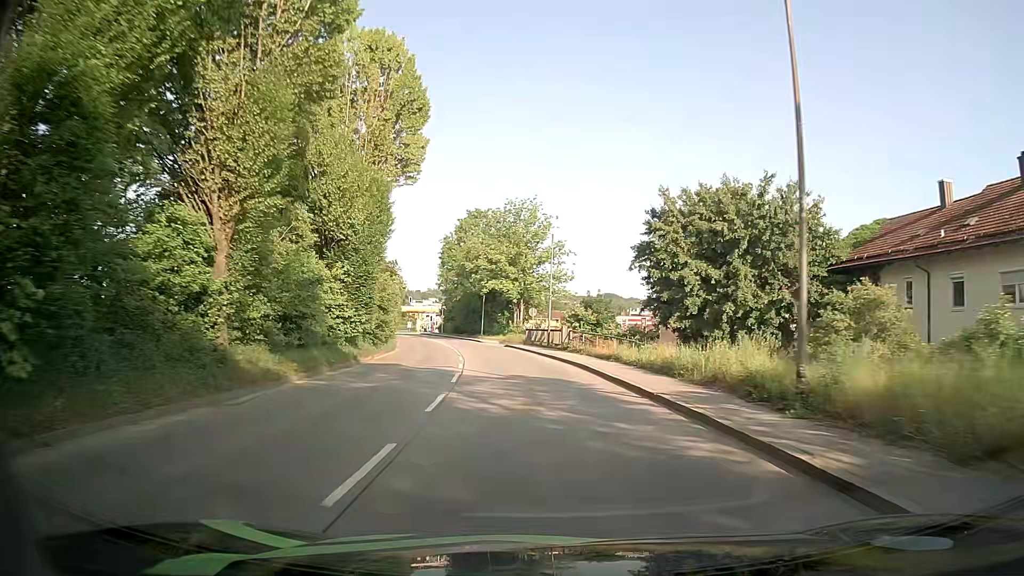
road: tertiary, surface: asphalt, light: Day
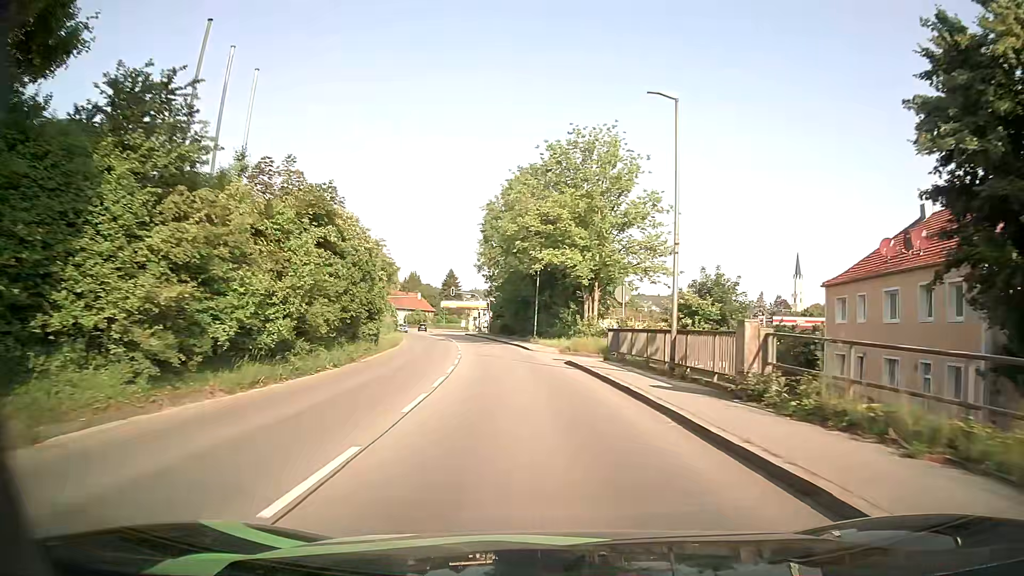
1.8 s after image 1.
(-1.0, +24.7) m; -5°
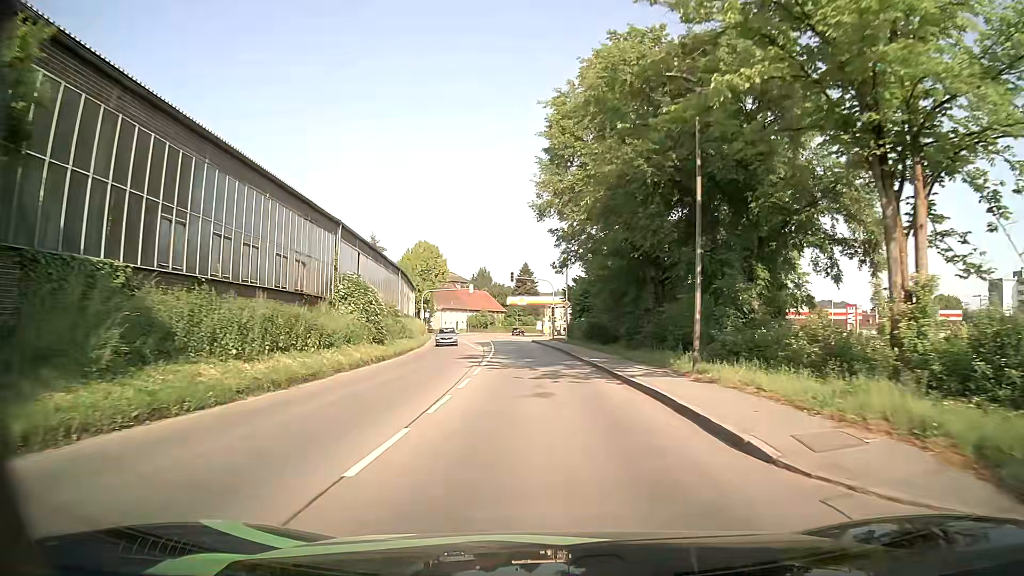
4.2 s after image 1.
(-2.5, +31.6) m; -7°
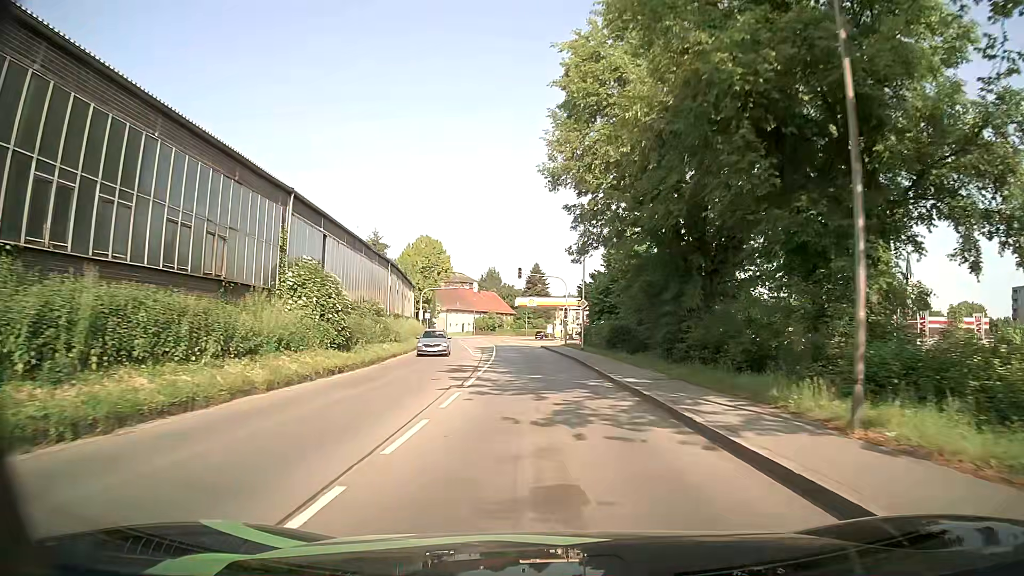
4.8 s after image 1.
(-0.2, +7.7) m; -1°
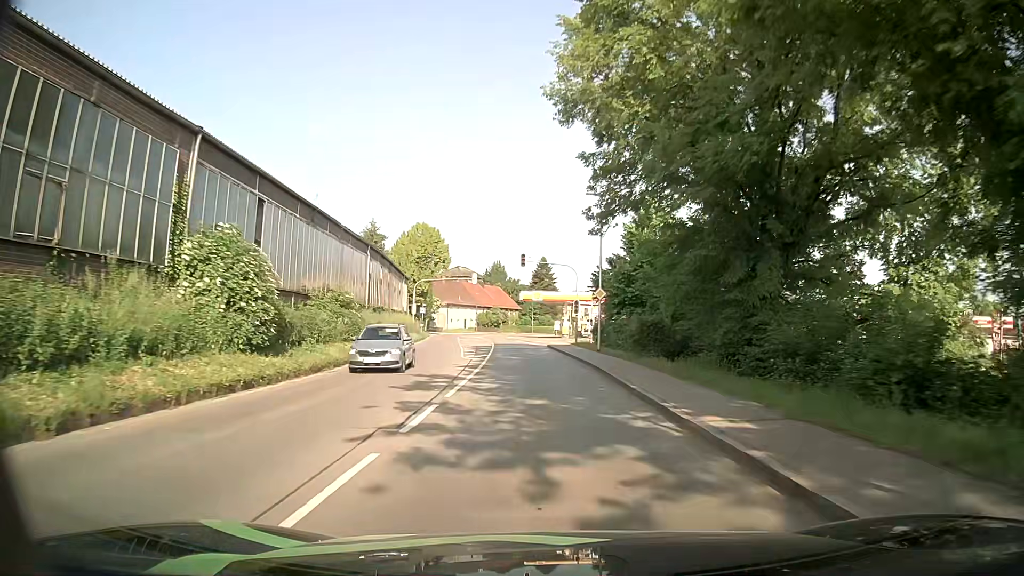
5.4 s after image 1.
(-0.1, +7.7) m; -1°
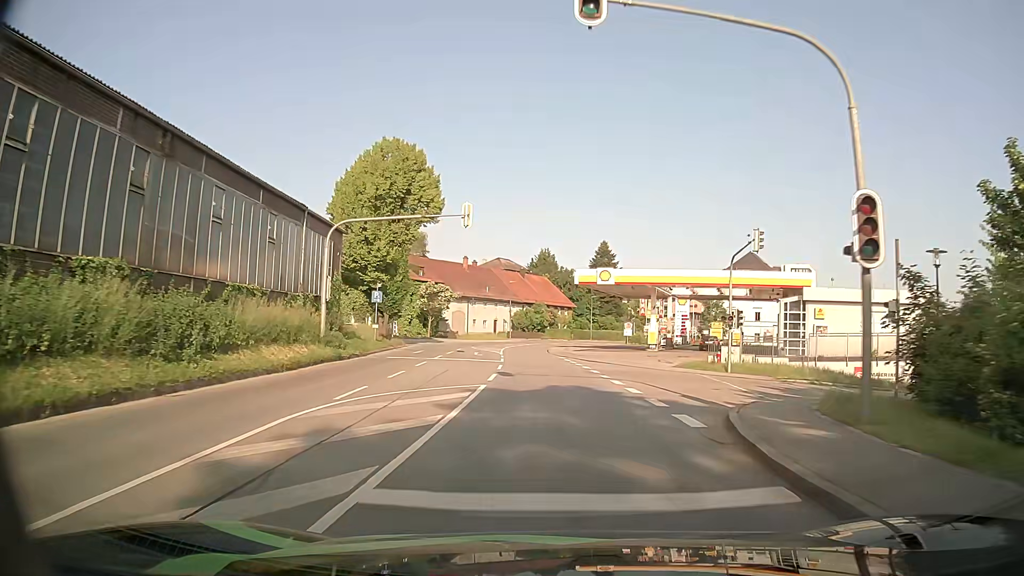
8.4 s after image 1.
(-1.6, +38.9) m; -5°
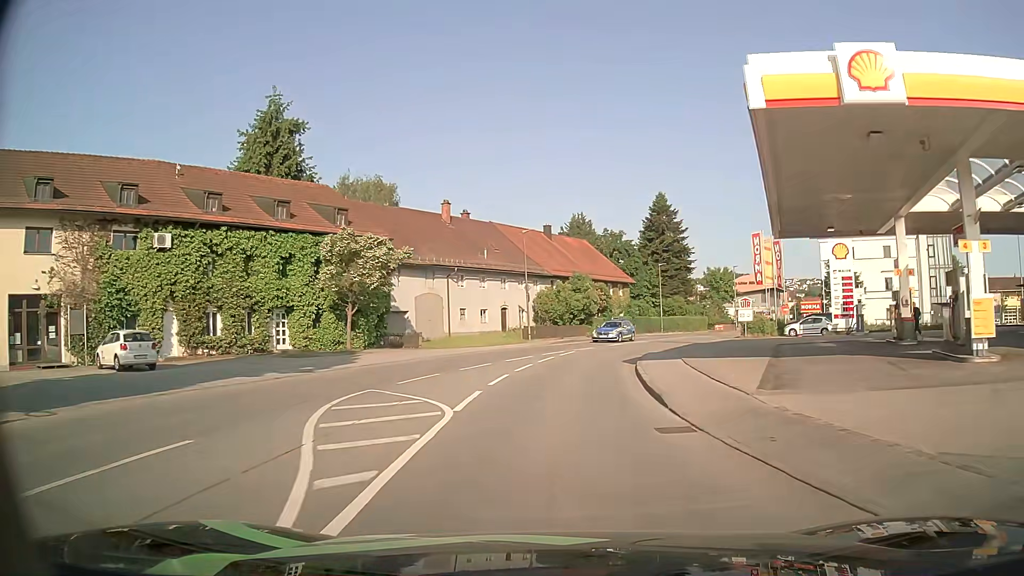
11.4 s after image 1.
(-0.8, +39.1) m; -2°
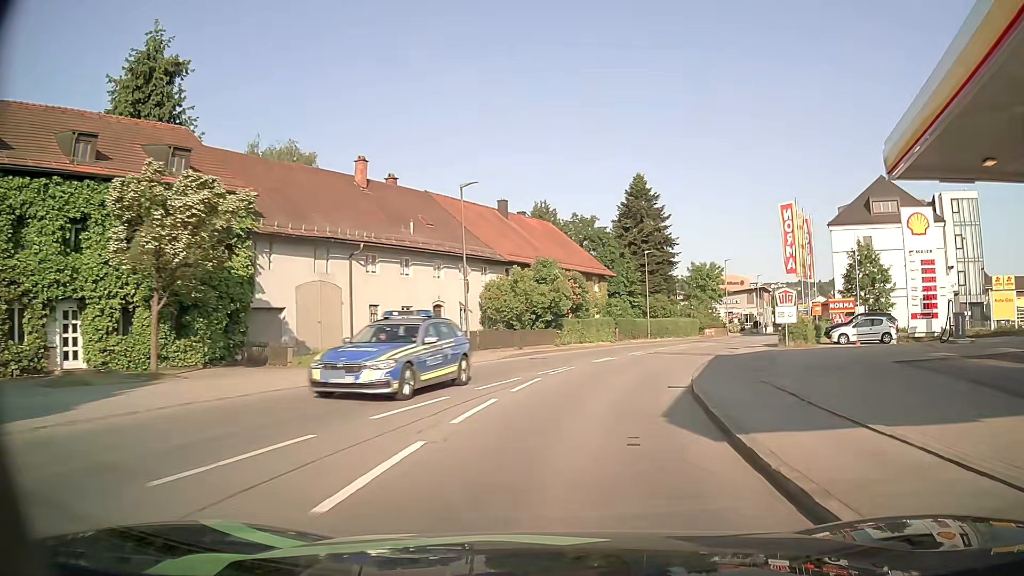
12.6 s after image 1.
(+0.2, +14.9) m; +2°
(0, +10) (+2, +20) (+5, +29) (+9, +39) (+14, +47) (+19, +56) (+24, +65) (+28, +73) (+33, +82) (+37, +91) m
